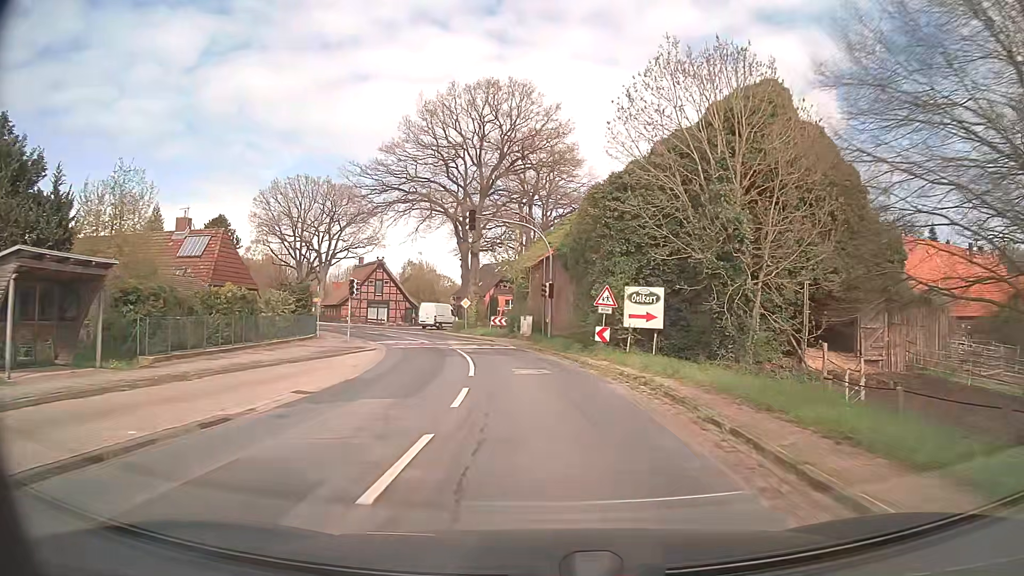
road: secondary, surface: asphalt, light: Day
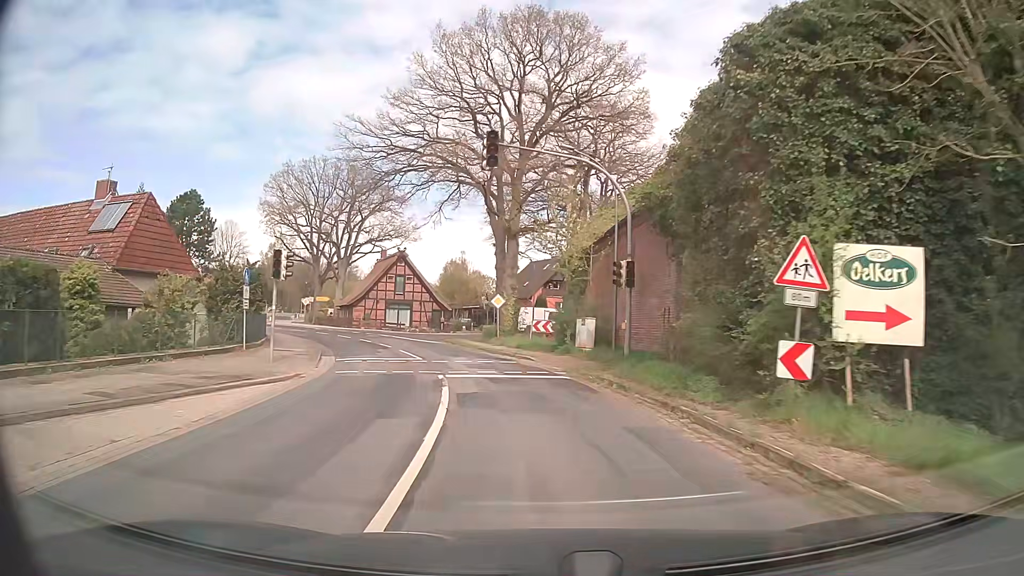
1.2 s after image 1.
(-0.5, +15.4) m; -4°
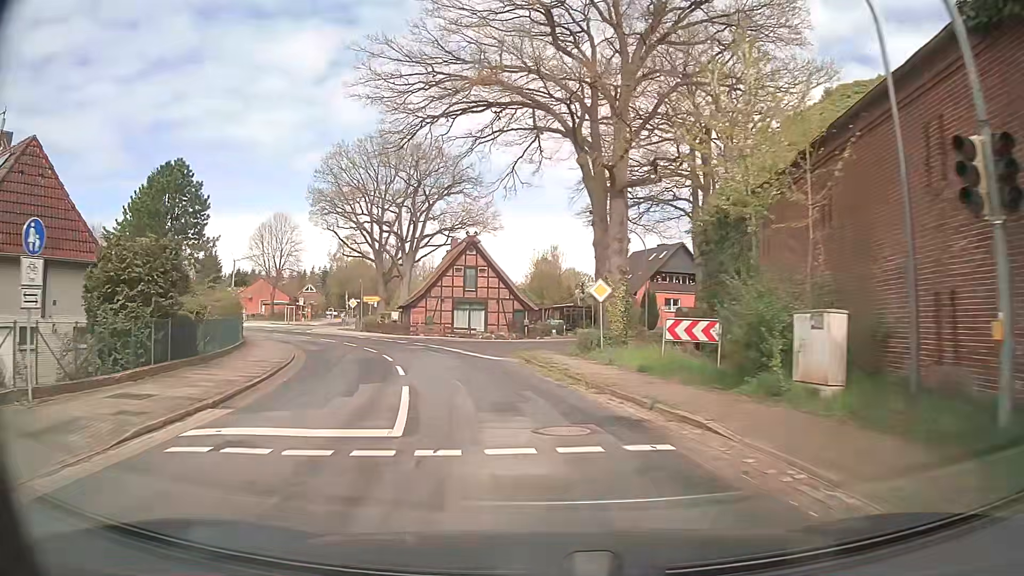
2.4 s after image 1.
(-1.0, +14.9) m; -8°
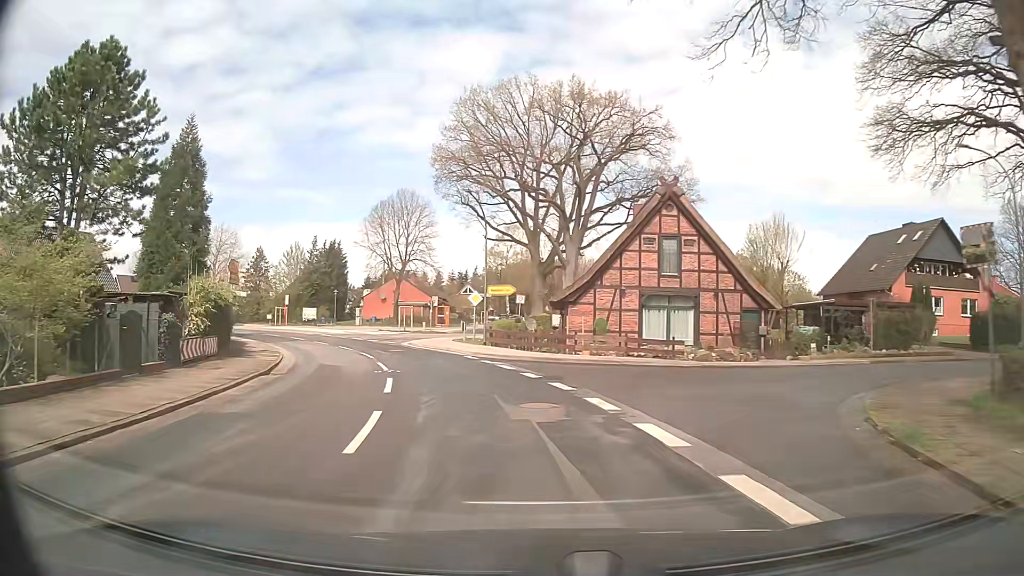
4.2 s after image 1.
(-3.0, +22.0) m; -16°
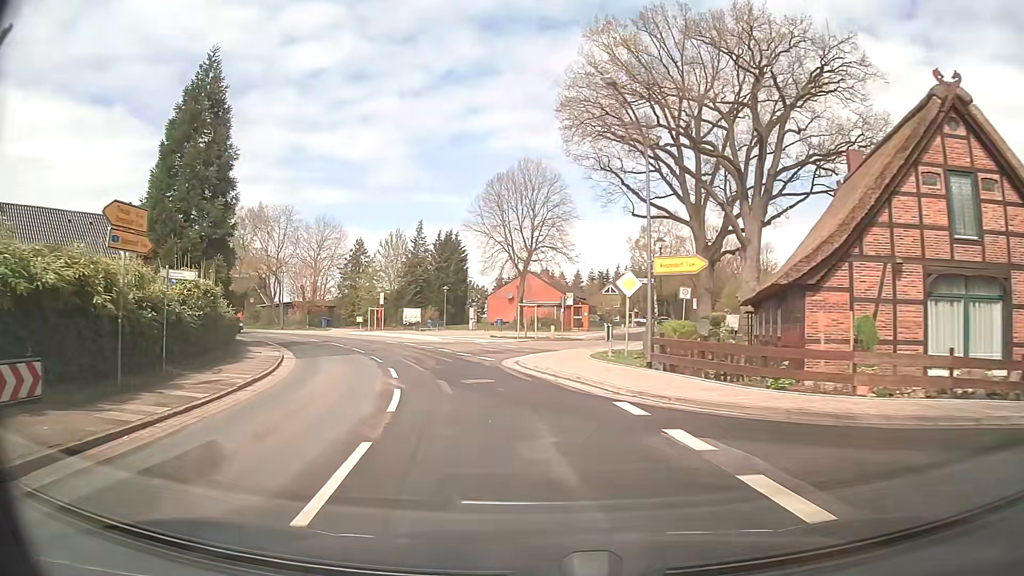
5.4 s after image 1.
(-1.4, +14.9) m; -12°
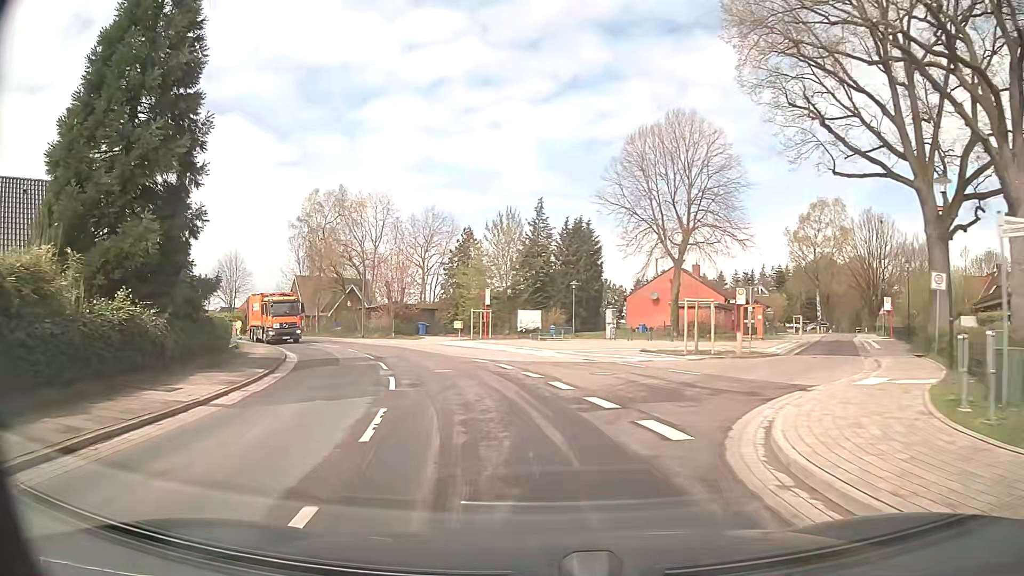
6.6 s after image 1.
(-1.4, +14.9) m; -11°
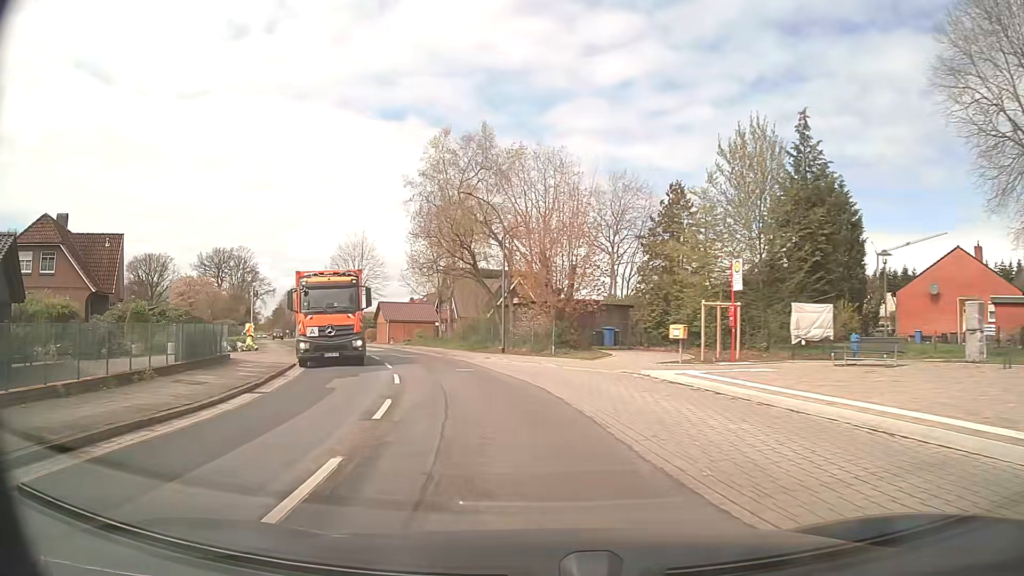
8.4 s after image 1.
(-3.1, +22.3) m; -16°
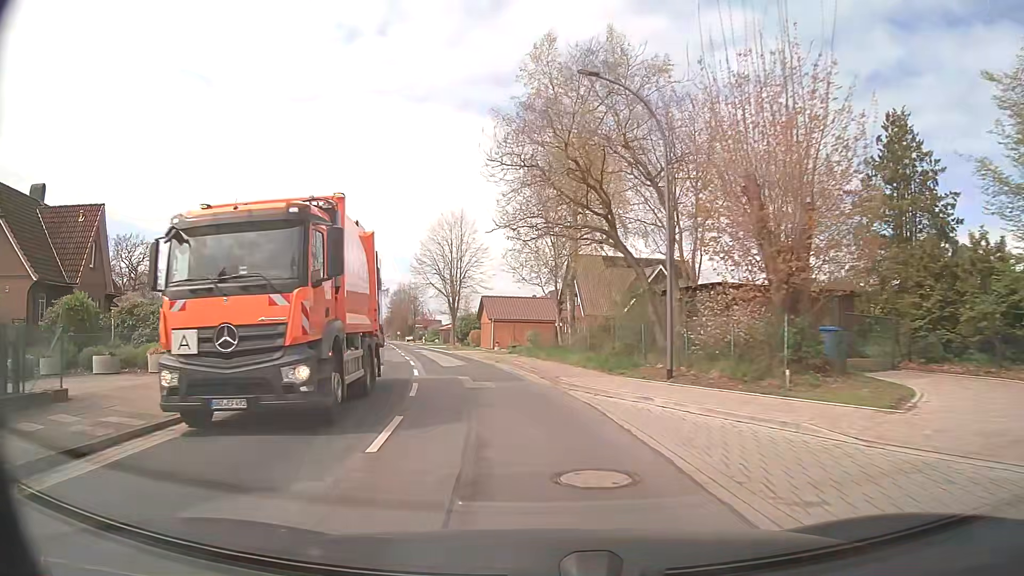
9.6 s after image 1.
(-1.3, +15.0) m; -11°
(-1, +10) (-2, +20) (-4, +30) (-7, +39) (-9, +49) (-11, +59) (-14, +68) (-16, +78) (-19, +88) (-22, +97) m
